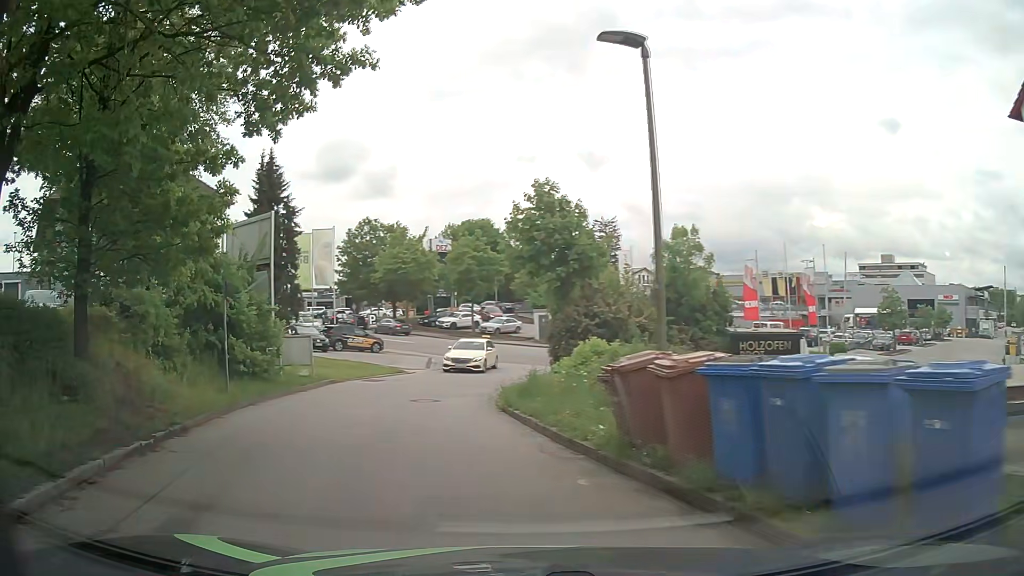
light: Day
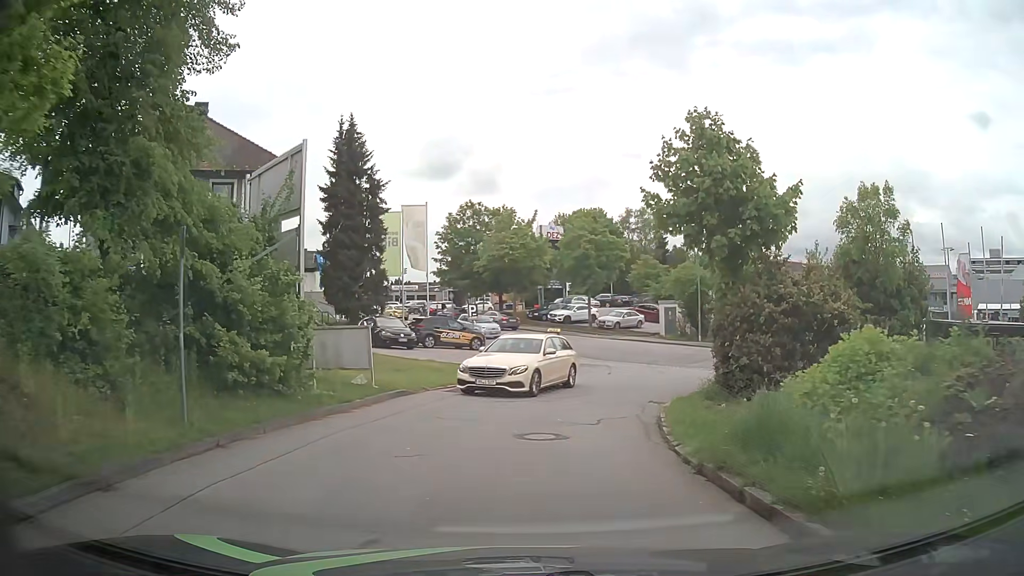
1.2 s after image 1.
(-0.9, +7.2) m; -11°
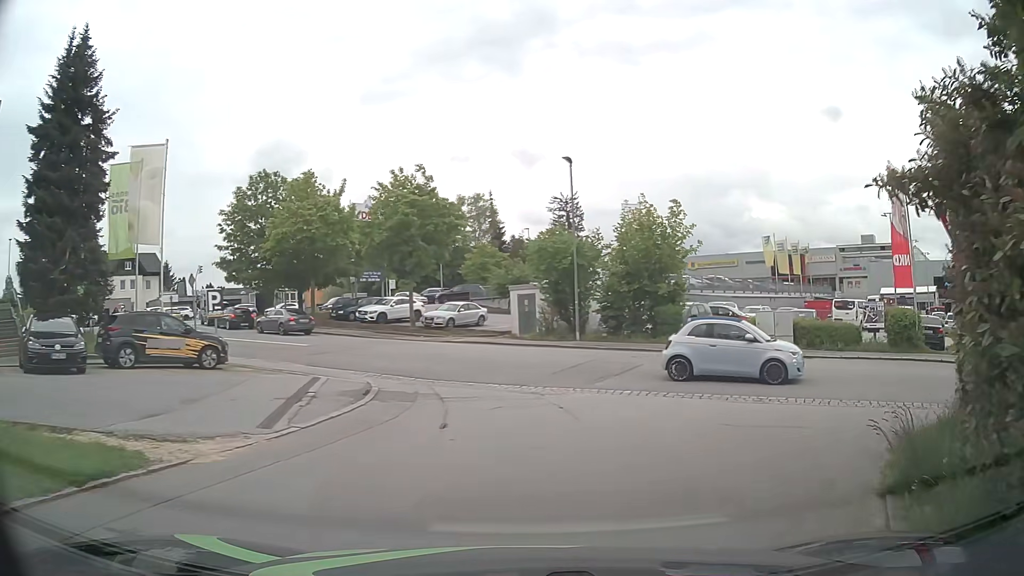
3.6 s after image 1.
(+1.3, +14.8) m; +12°
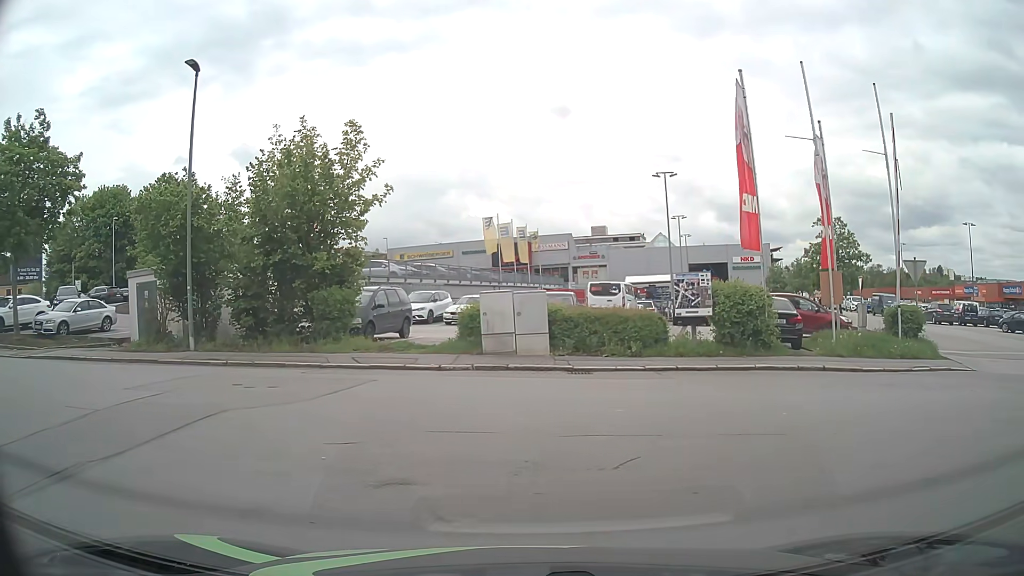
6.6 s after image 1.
(+3.2, +10.6) m; +25°
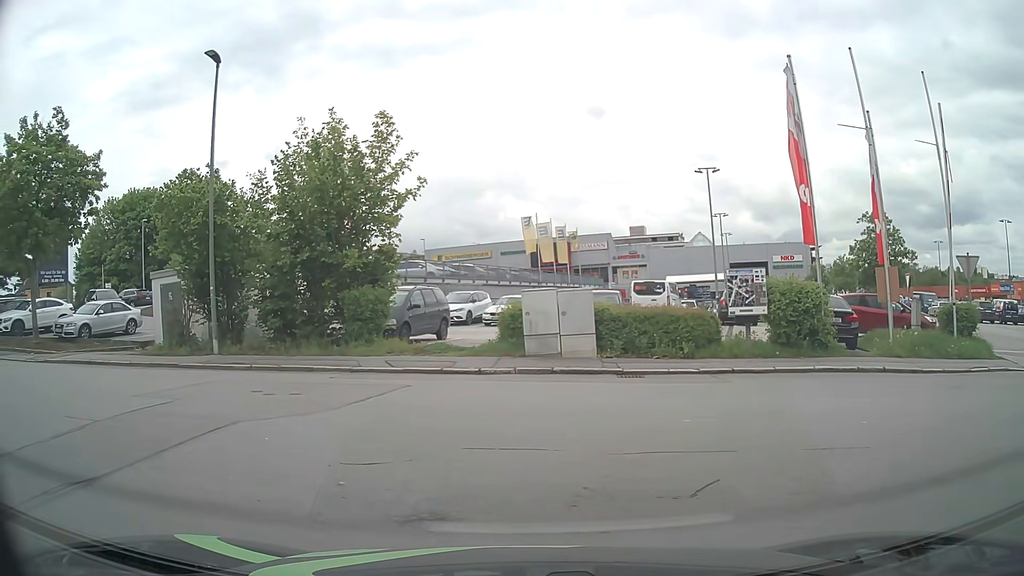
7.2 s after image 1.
(0.0, +1.0) m; -2°
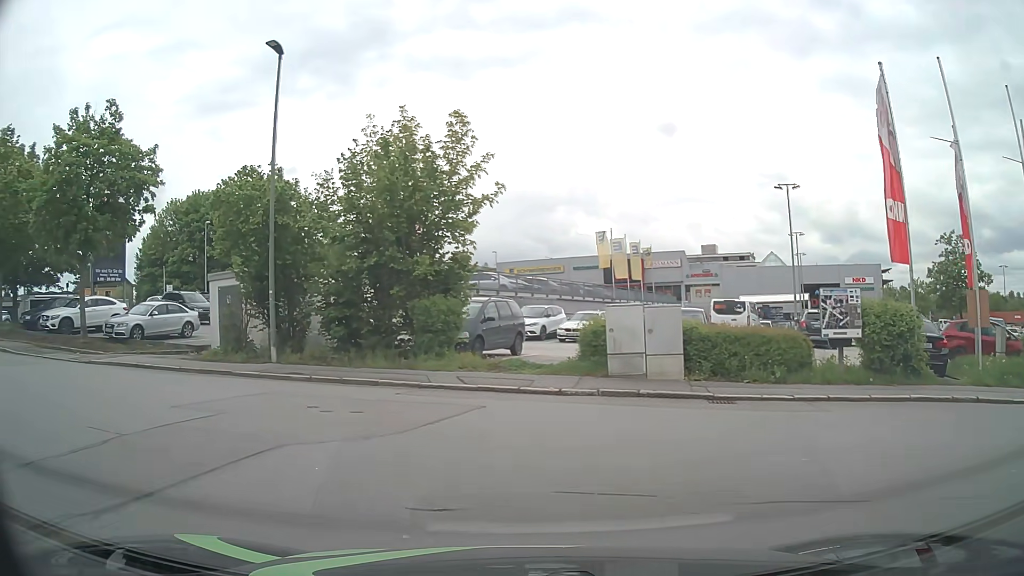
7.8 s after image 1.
(-0.1, +1.1) m; -5°
